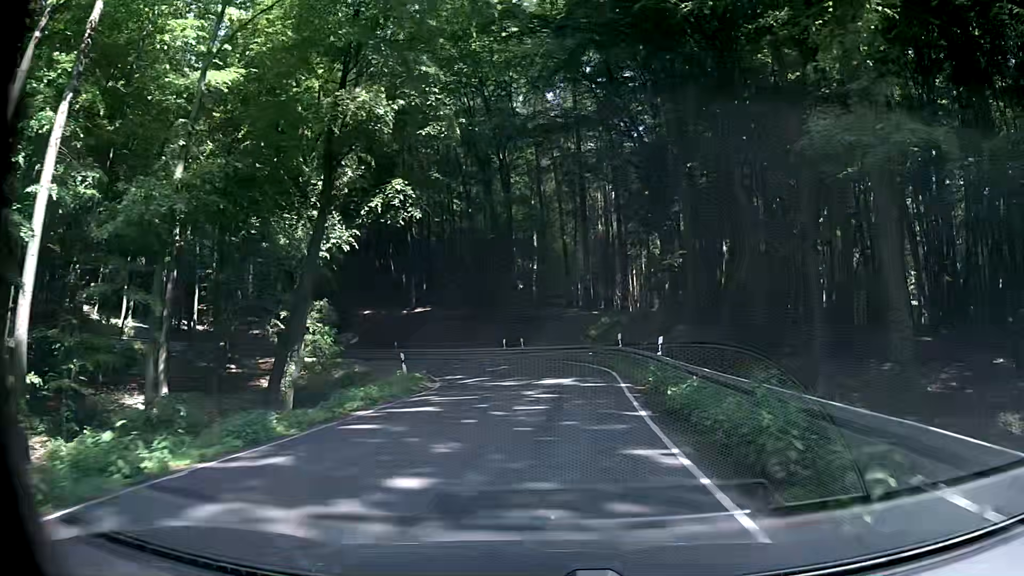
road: secondary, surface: asphalt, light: Day
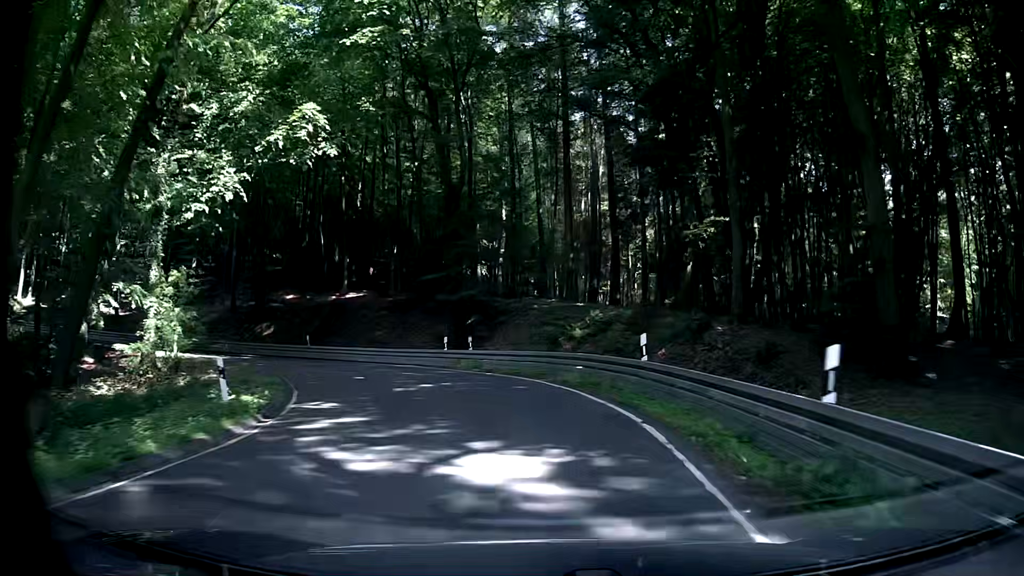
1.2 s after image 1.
(+0.8, +14.0) m; +3°
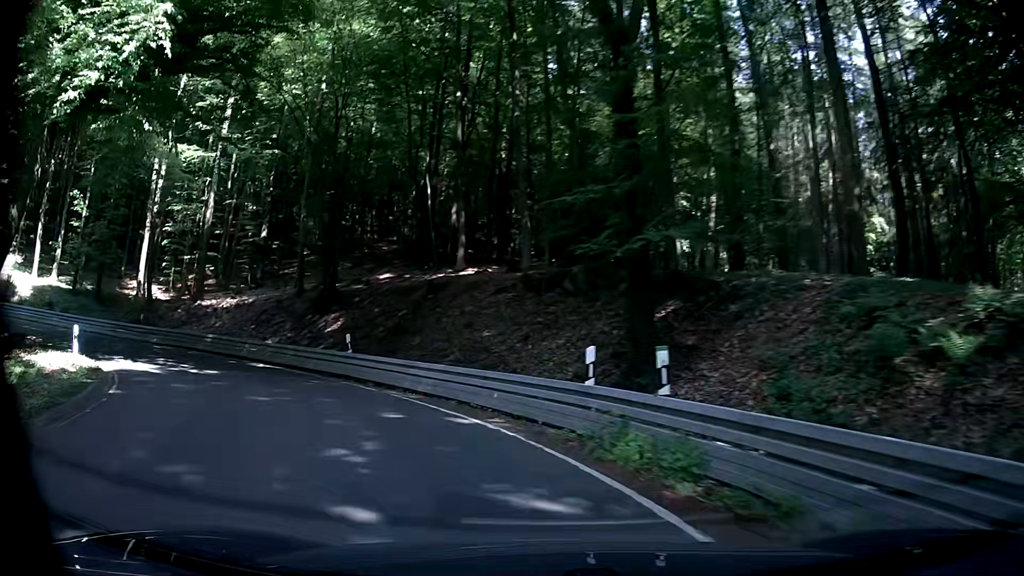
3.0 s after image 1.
(-1.1, +19.1) m; -13°
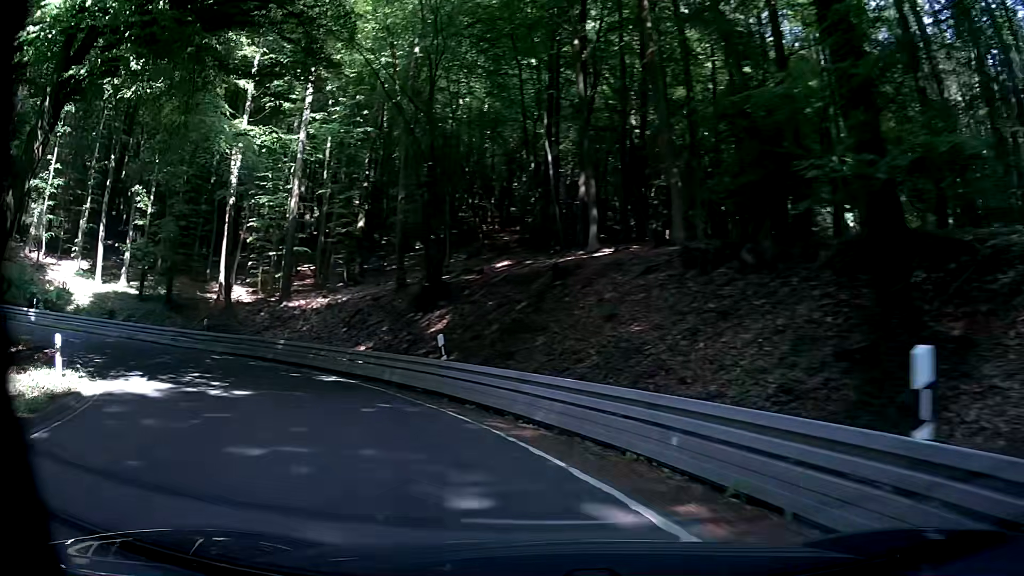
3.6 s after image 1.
(-0.4, +5.9) m; -7°
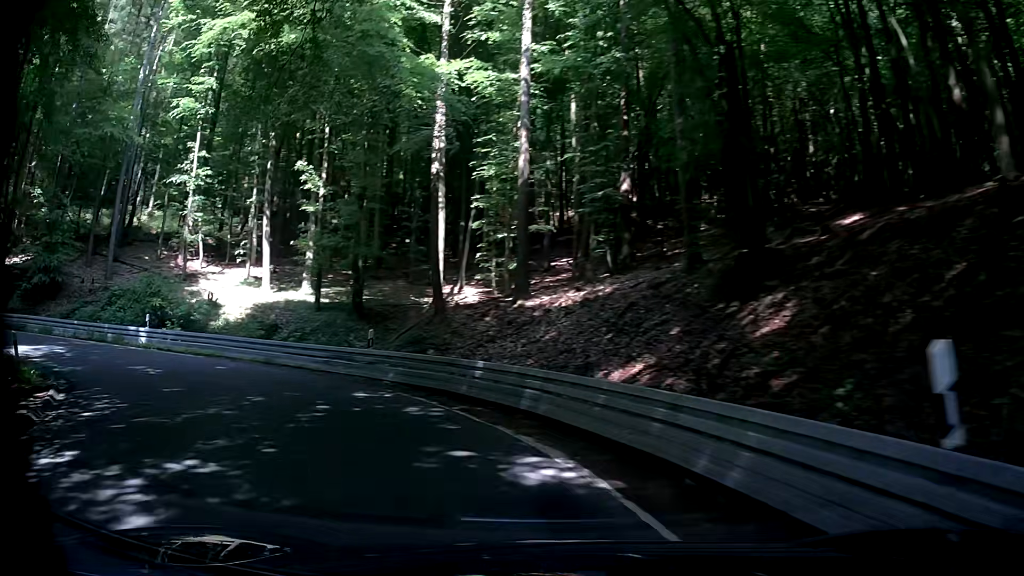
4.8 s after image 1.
(-2.5, +11.2) m; -25°
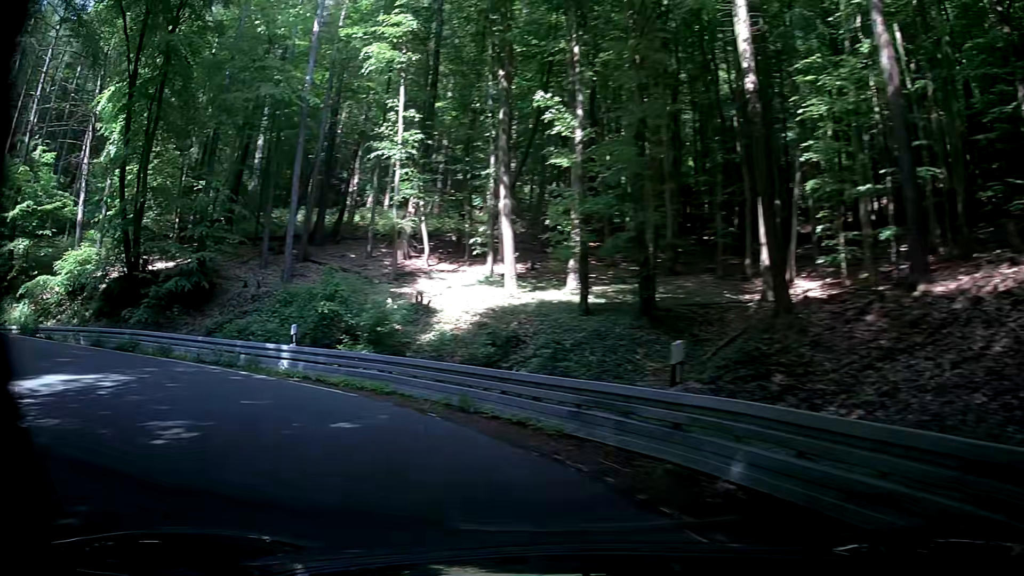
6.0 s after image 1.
(-1.9, +10.7) m; -24°
